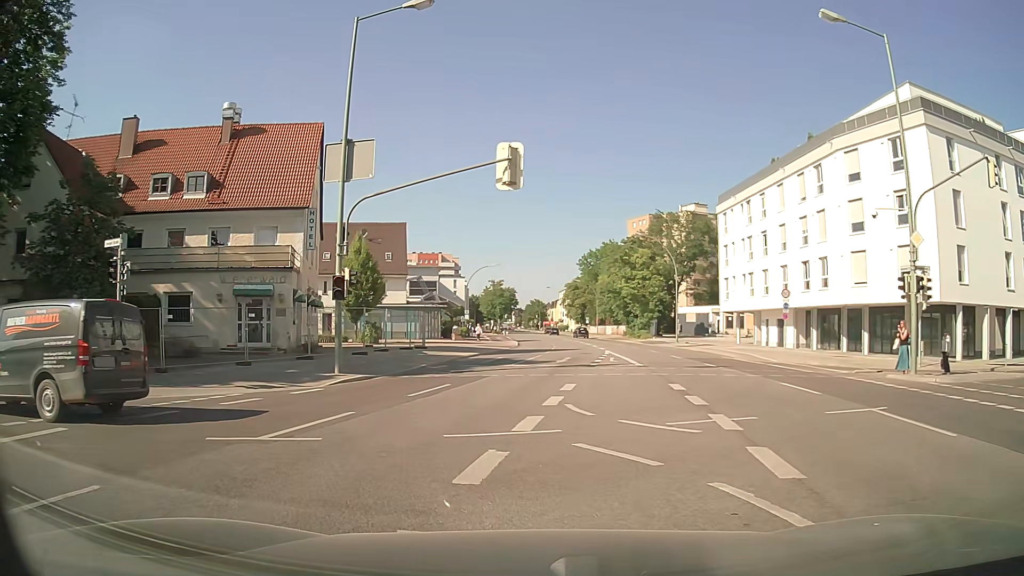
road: secondary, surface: asphalt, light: Day
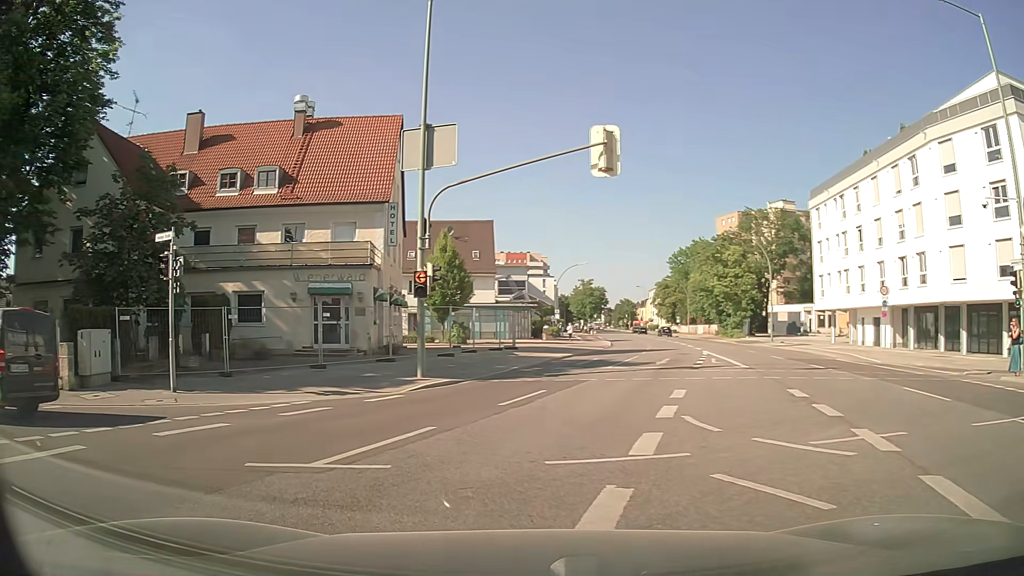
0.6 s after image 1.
(-0.1, +1.8) m; -6°
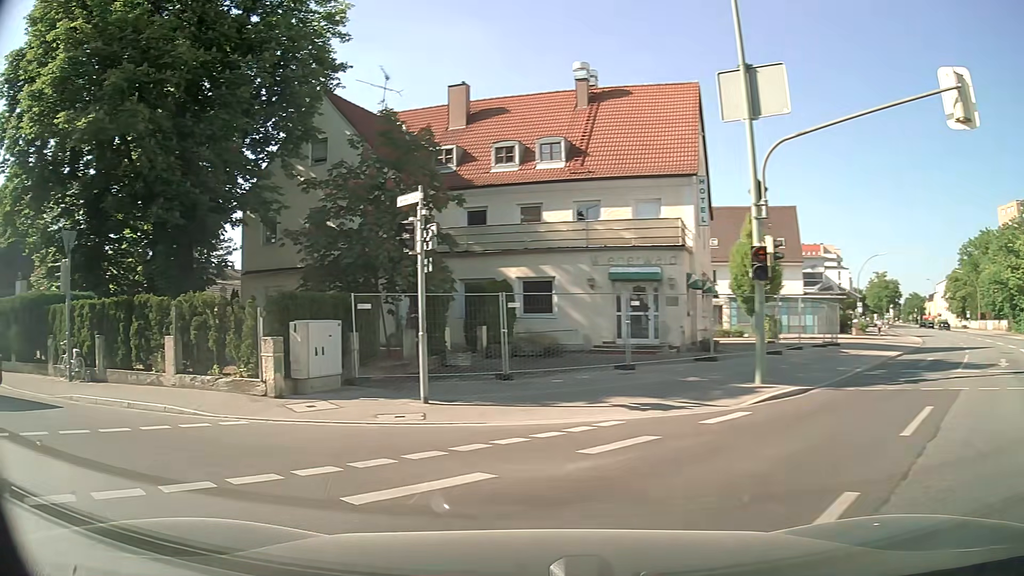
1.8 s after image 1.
(-0.9, +4.2) m; -26°
